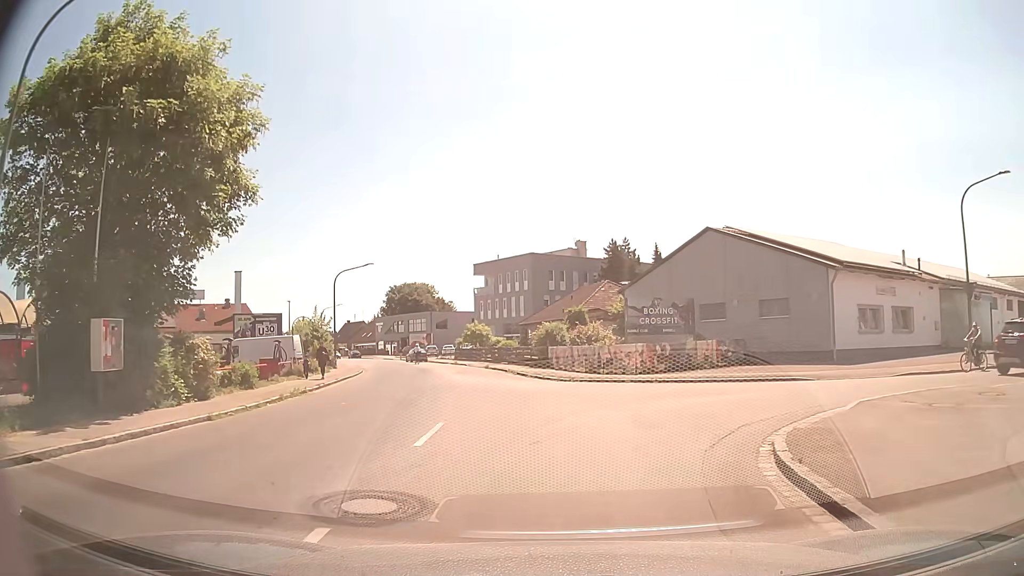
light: Day
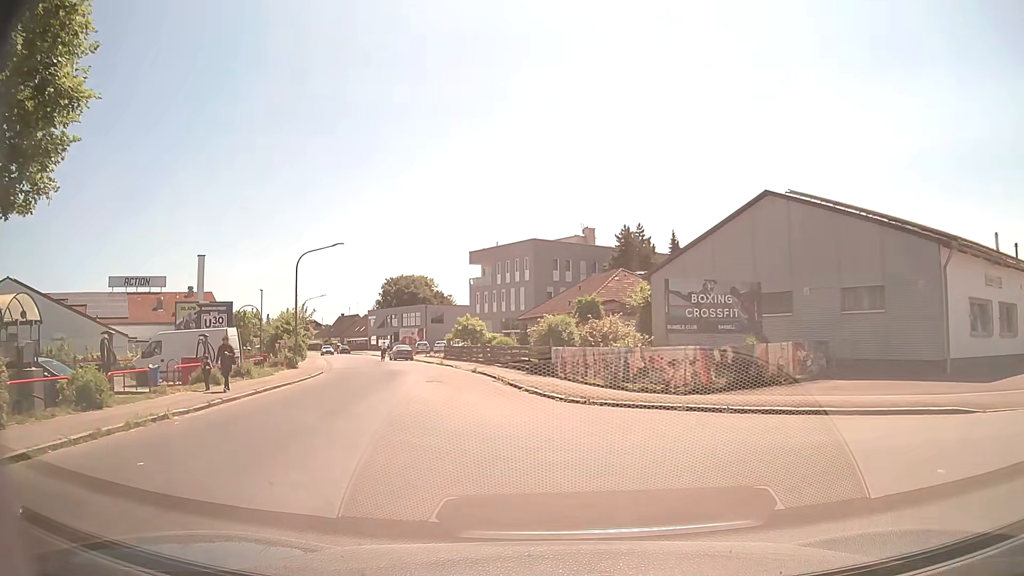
(-0.1, +8.8) m; -2°
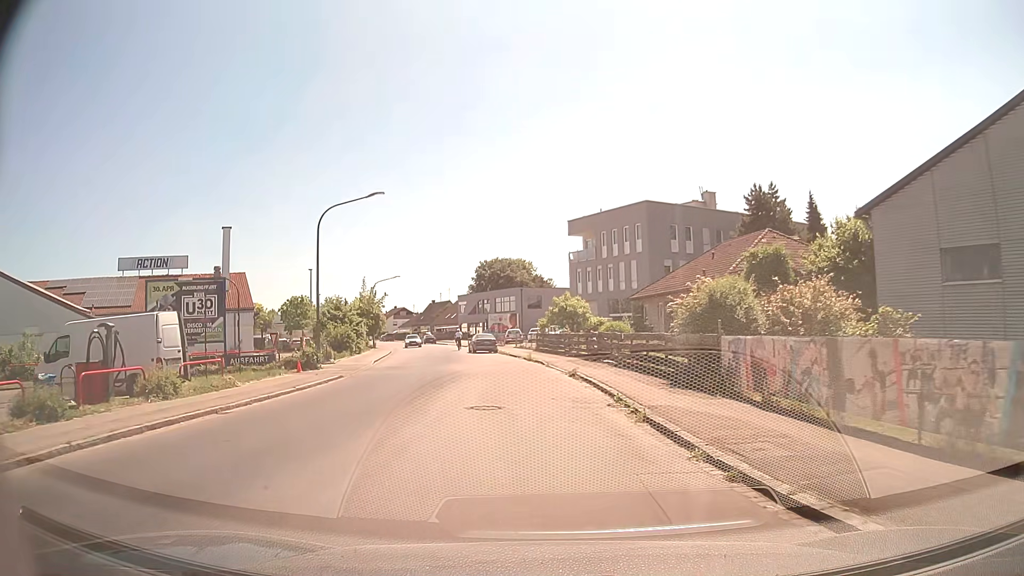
(-0.8, +13.2) m; -8°
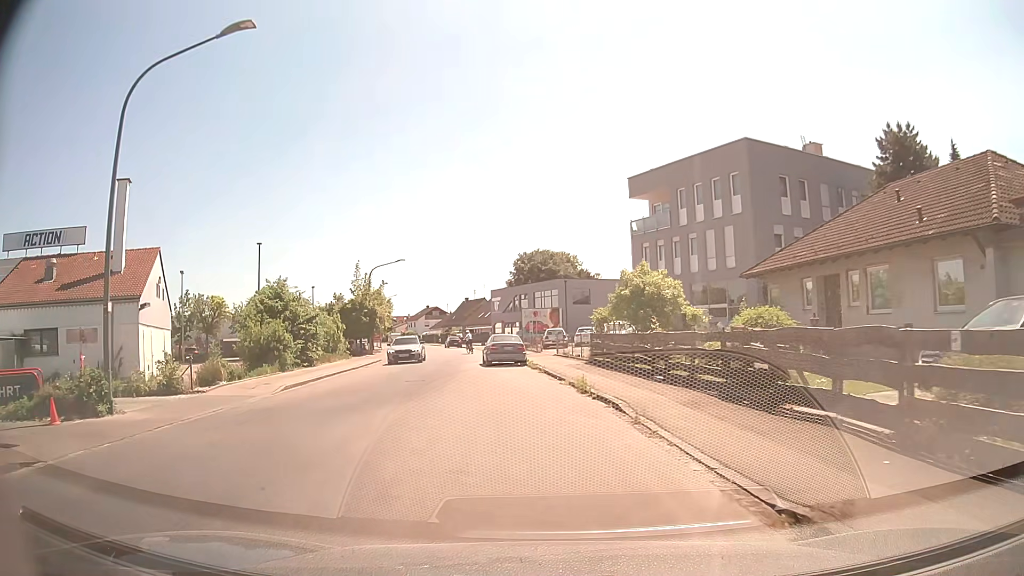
(-0.7, +18.3) m; -4°
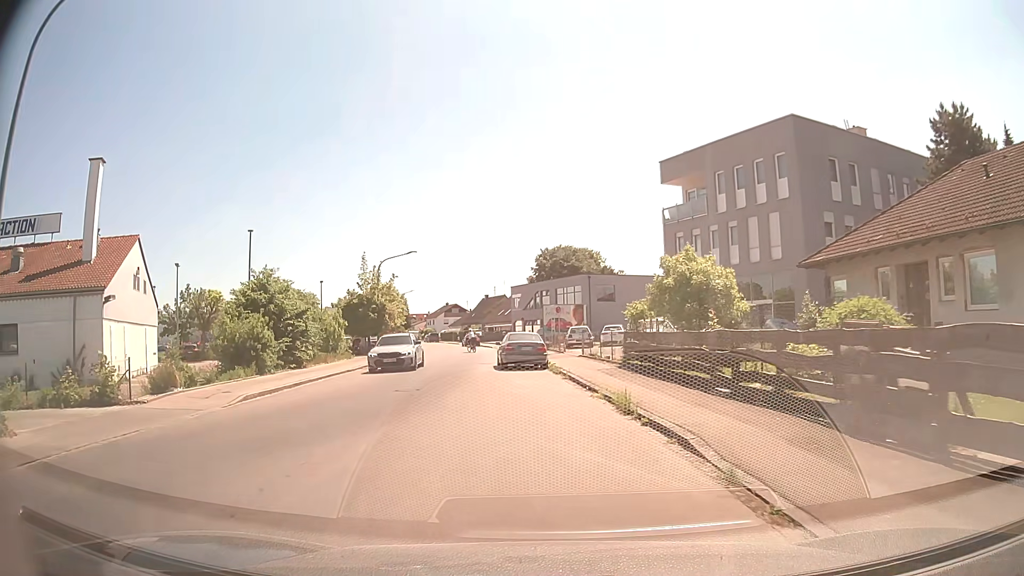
(-0.1, +4.2) m; -2°
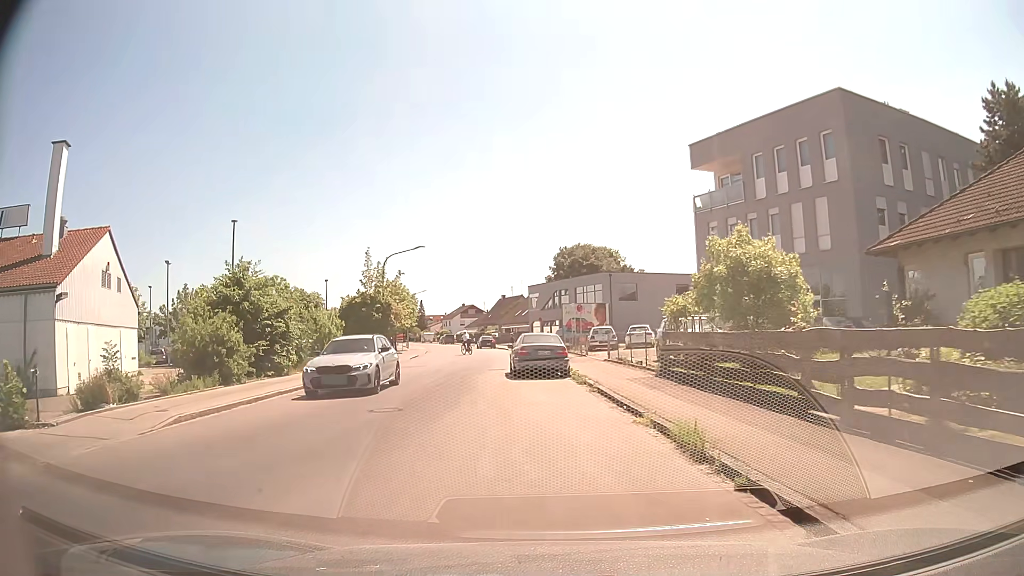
(0.0, +4.0) m; 0°
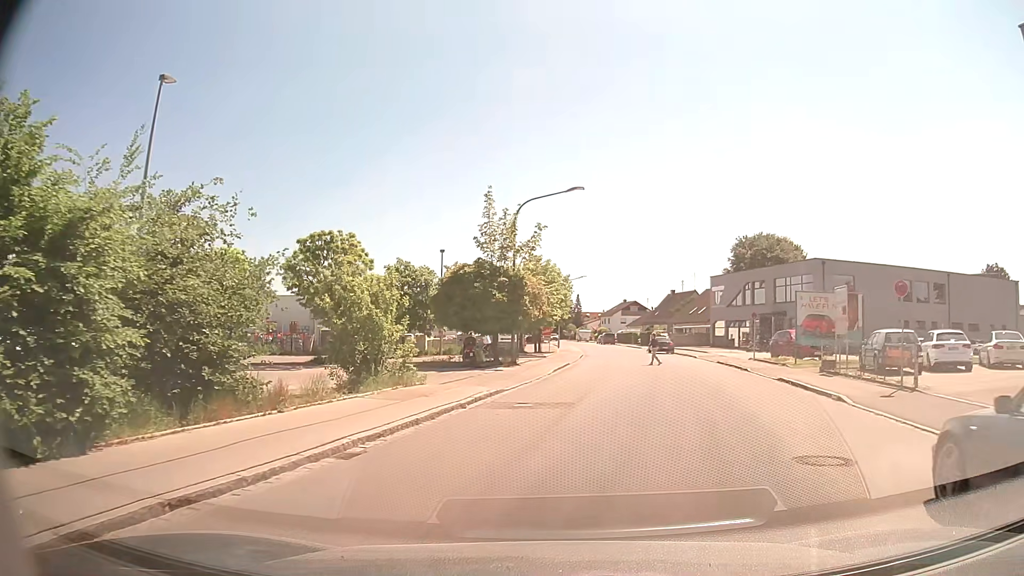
(-3.3, +18.7) m; -15°
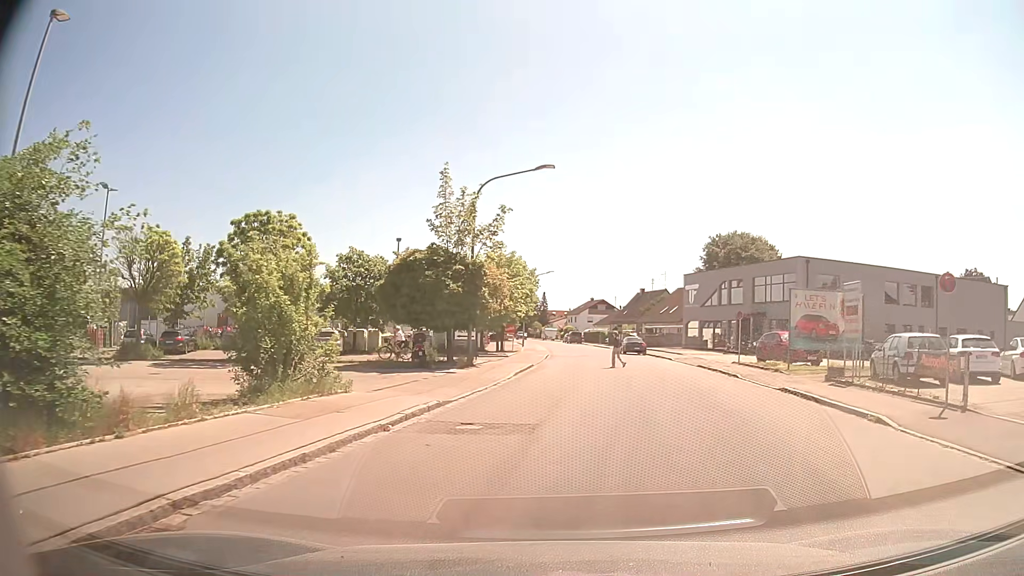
(+0.1, +3.7) m; +3°
(+1, +10) (+3, +20) (+5, +30) (+6, +39) (+5, +49) (+5, +59) (+6, +69) (+6, +79) (+5, +89) (+4, +99) m
